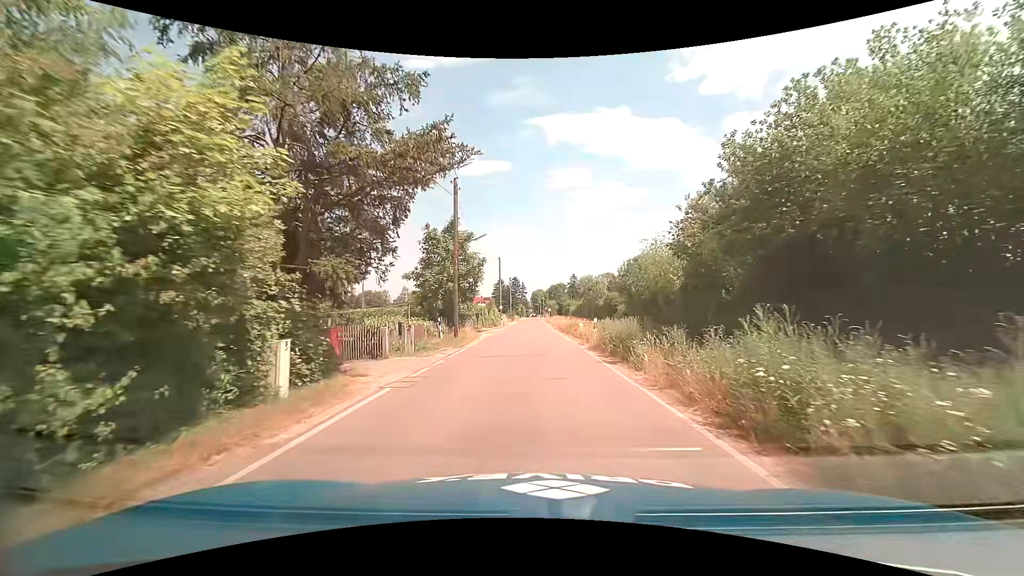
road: unclassified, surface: asphalt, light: Day
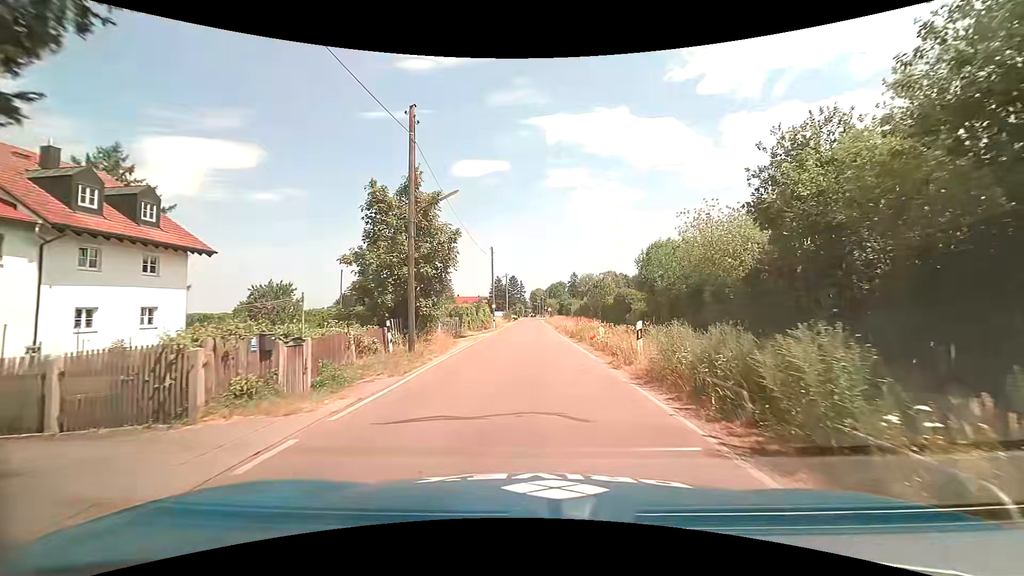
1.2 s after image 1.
(0.0, +9.2) m; +1°
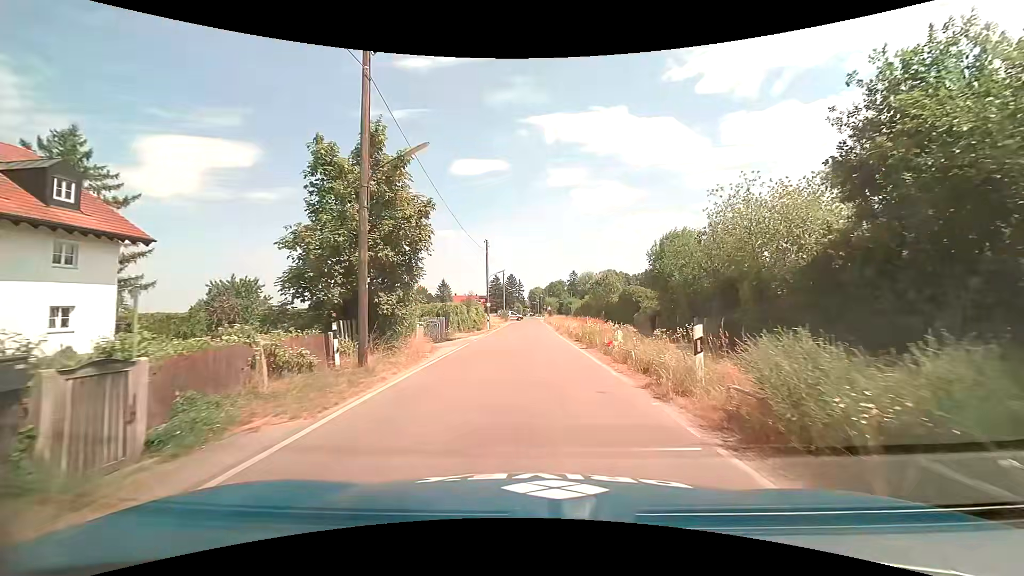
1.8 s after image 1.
(0.0, +4.6) m; -2°
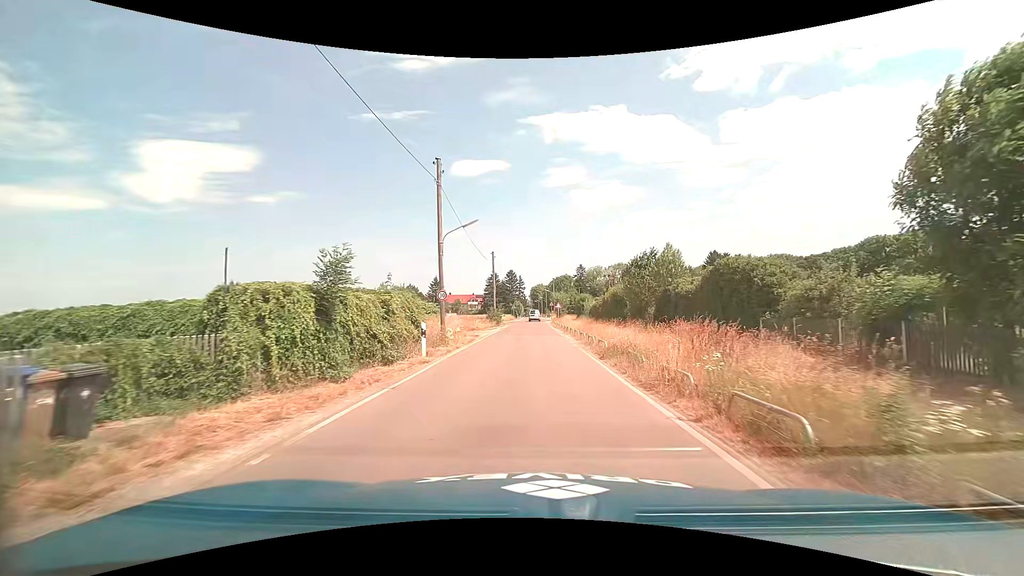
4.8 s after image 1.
(+0.4, +24.9) m; +1°
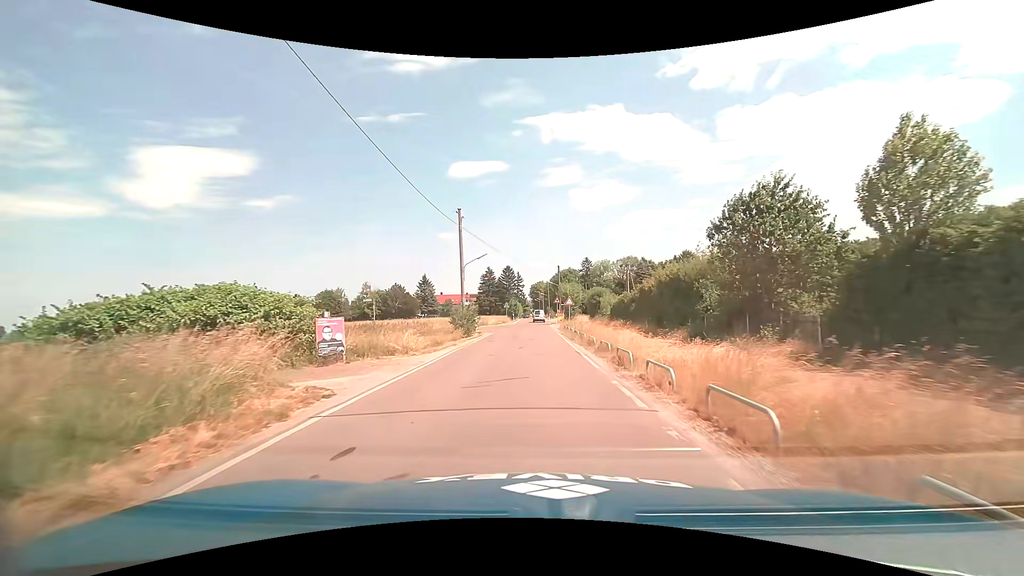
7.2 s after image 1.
(+0.1, +23.4) m; 0°
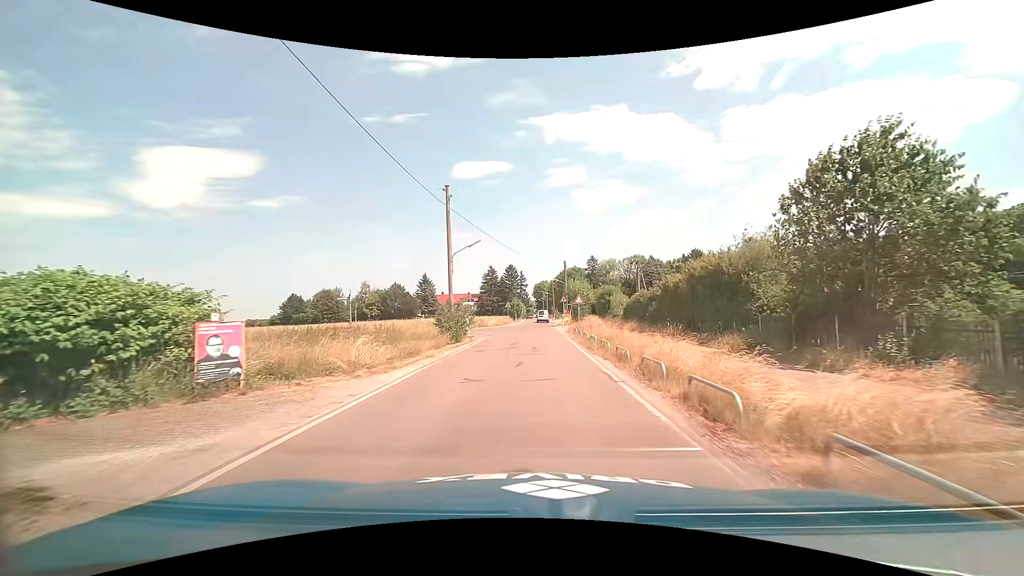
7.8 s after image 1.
(-0.1, +6.0) m; -1°
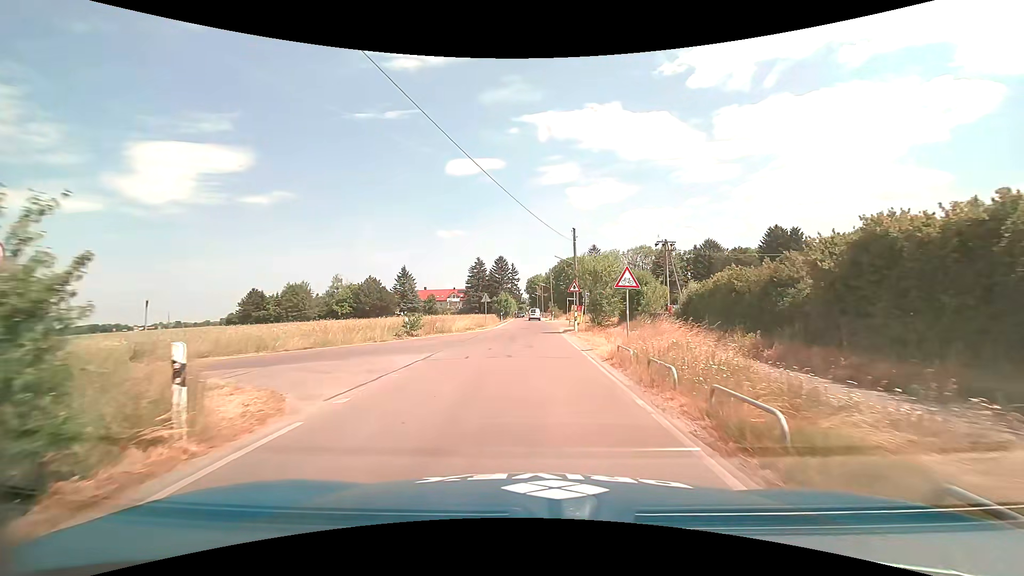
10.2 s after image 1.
(+0.1, +21.9) m; +1°
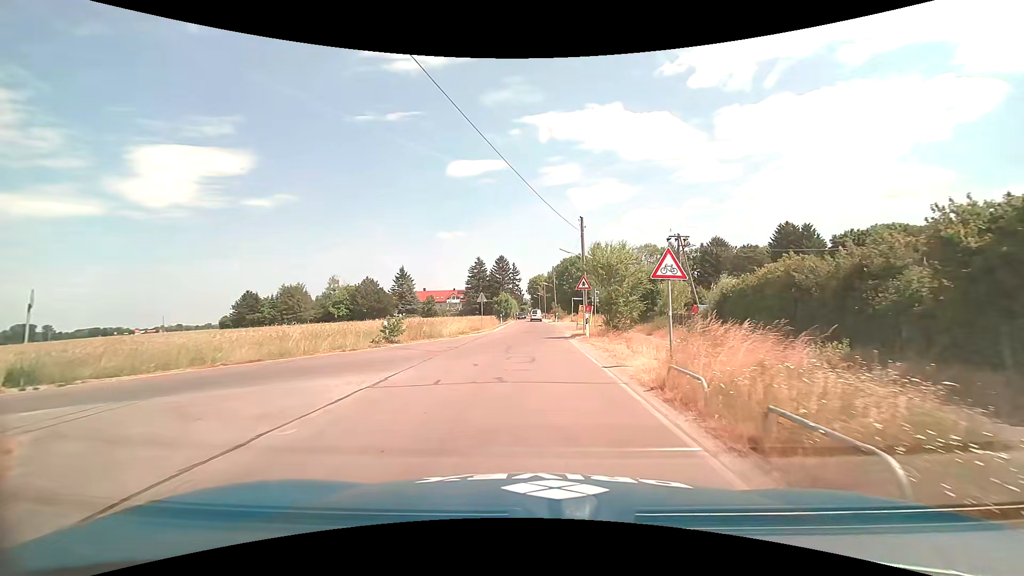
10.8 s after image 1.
(0.0, +4.8) m; -1°
(0, +10) (0, +20) (0, +30) (+1, +40) (+1, +50) (+1, +60) (+1, +70) (+1, +80) (+1, +90) (+1, +100) m
